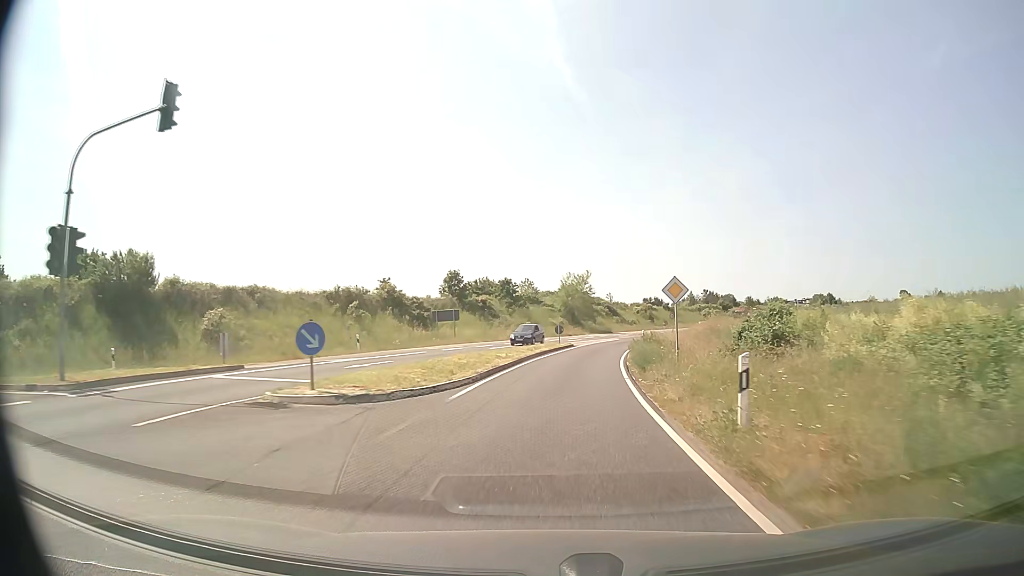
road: secondary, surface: asphalt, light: Day
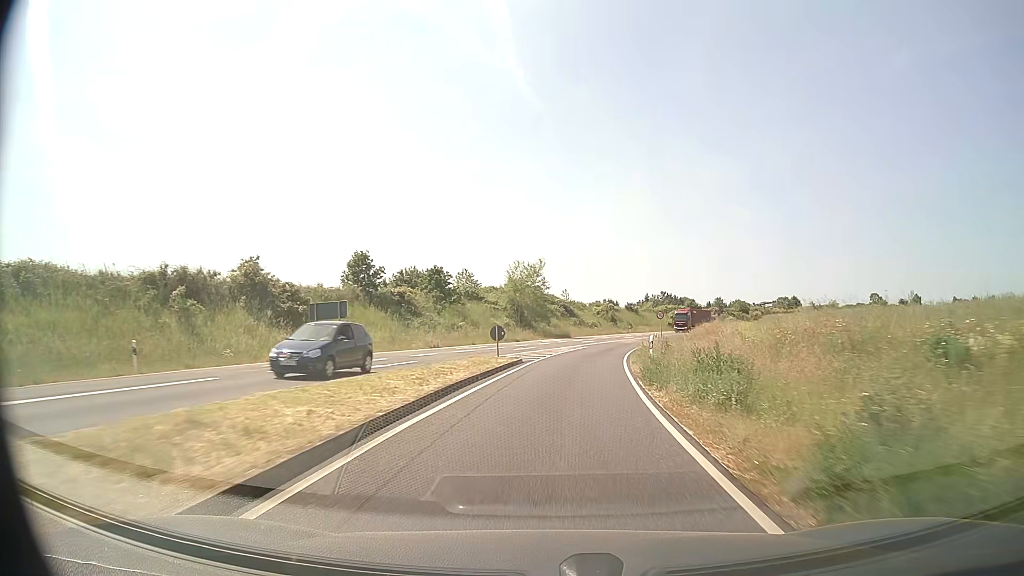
(+0.8, +19.5) m; +4°
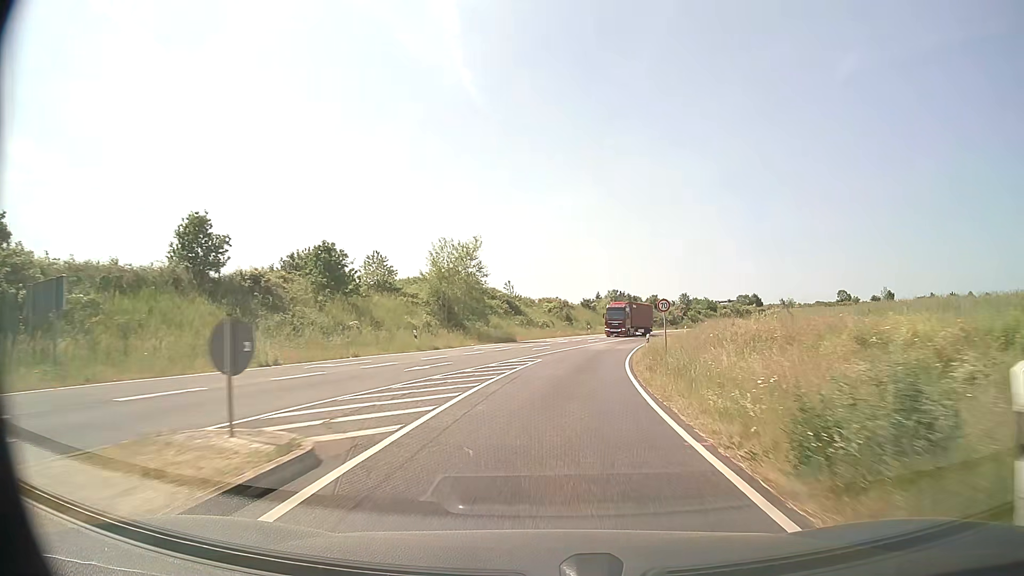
(+0.8, +19.8) m; +4°
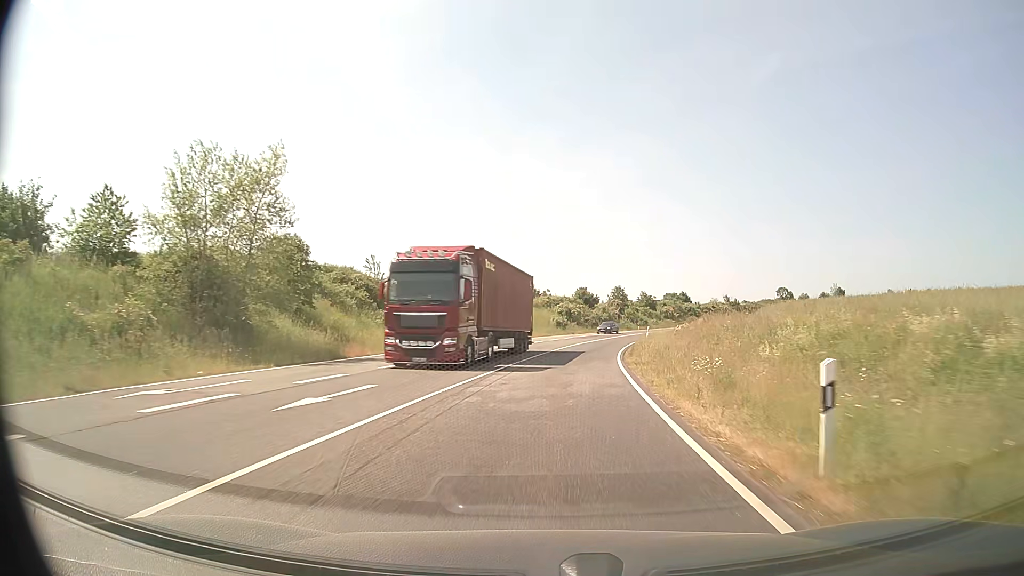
(+2.0, +30.2) m; +7°
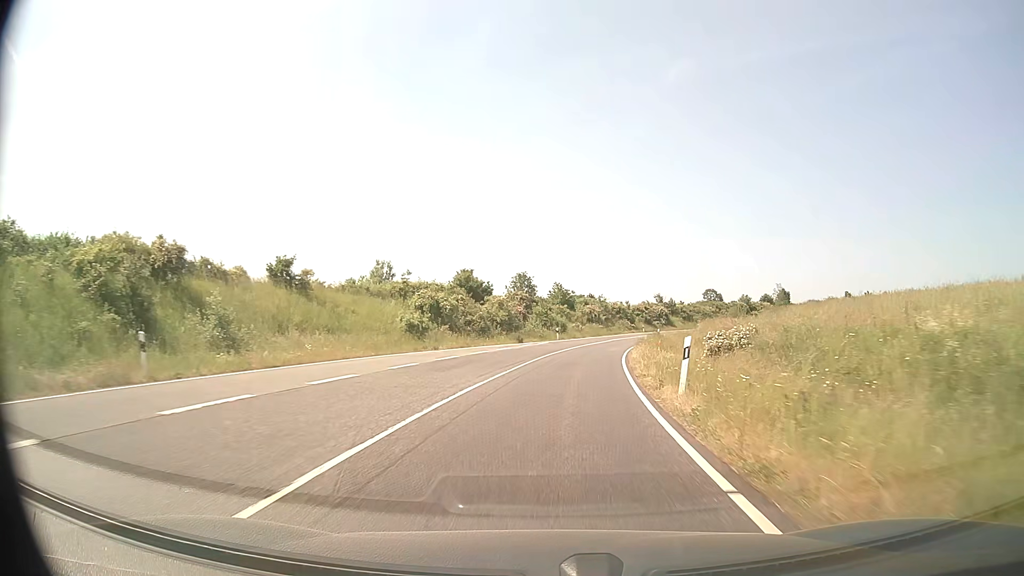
(+3.3, +41.2) m; +9°
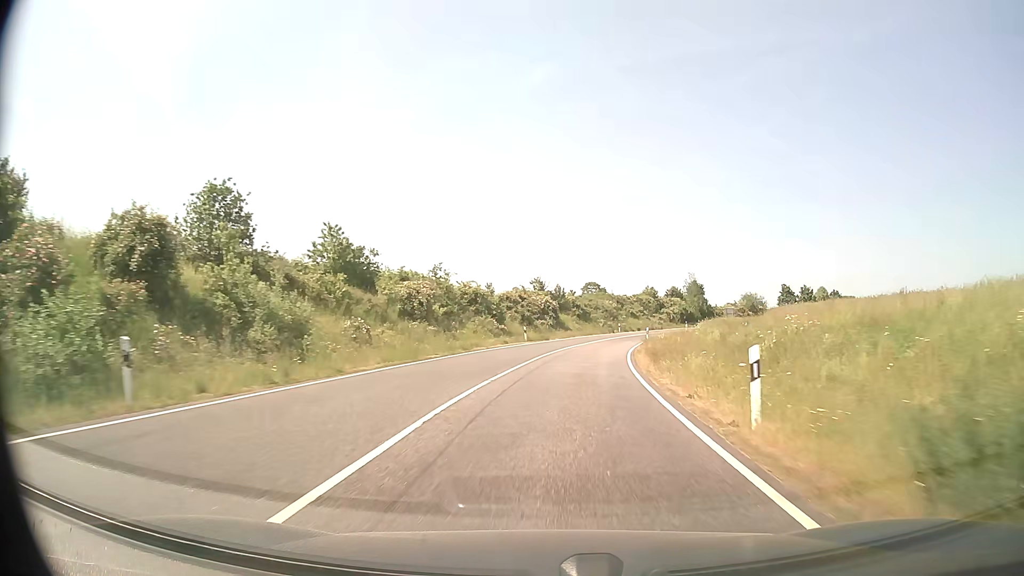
(+5.6, +52.5) m; +13°
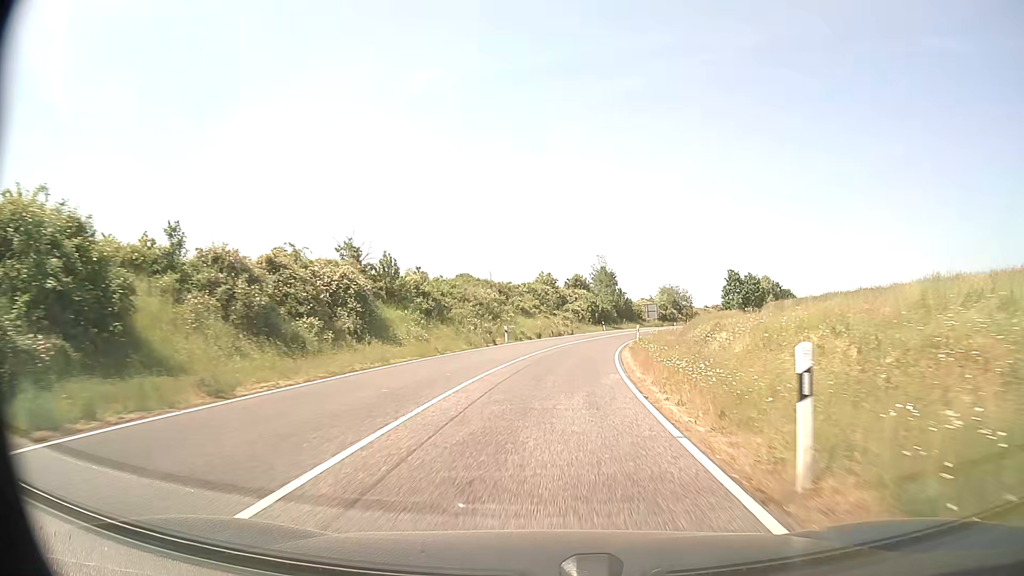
(+3.9, +42.2) m; +10°
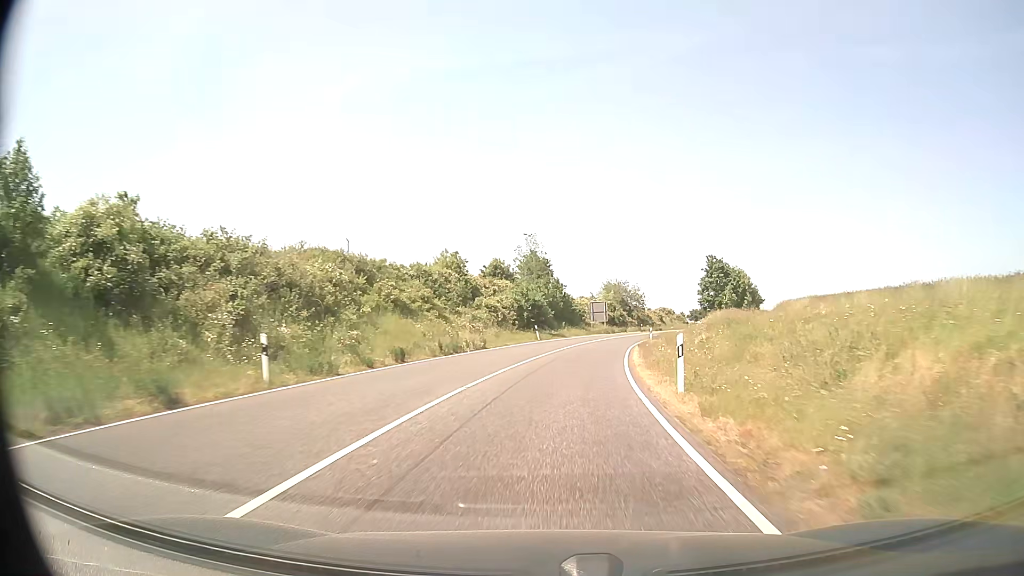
(+1.8, +31.0) m; +7°
